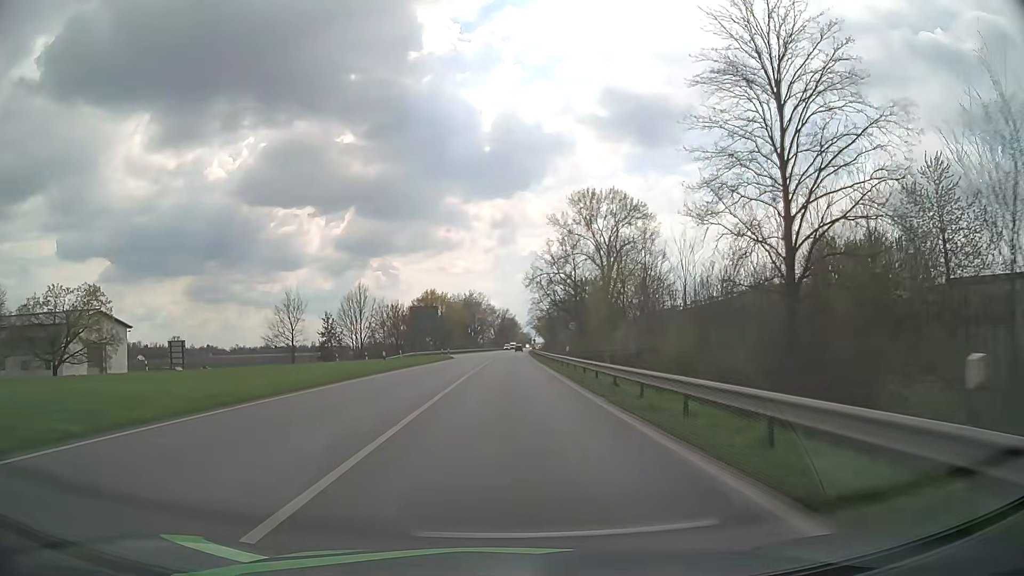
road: primary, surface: asphalt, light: Day
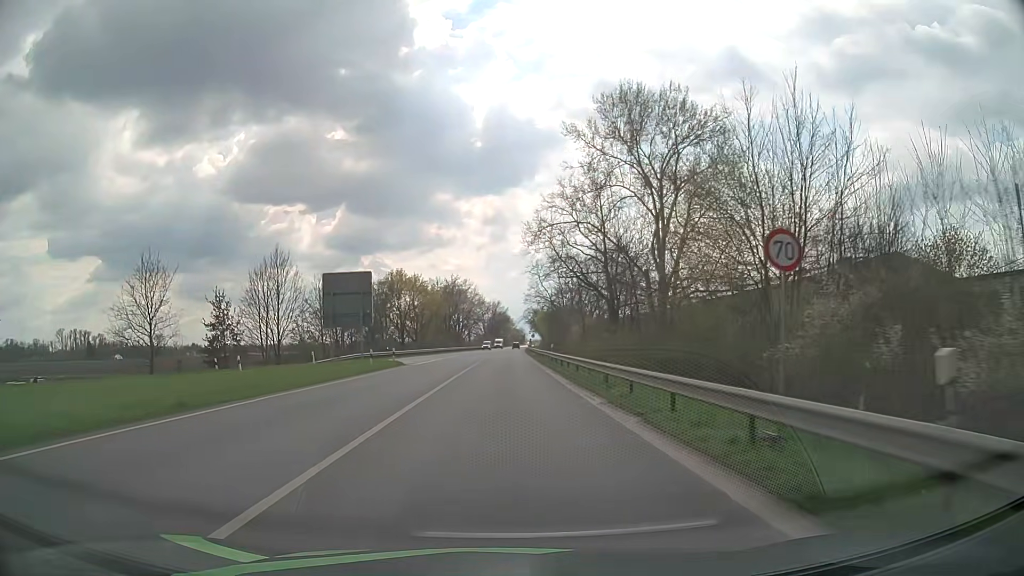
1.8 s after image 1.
(+0.2, +32.1) m; +1°
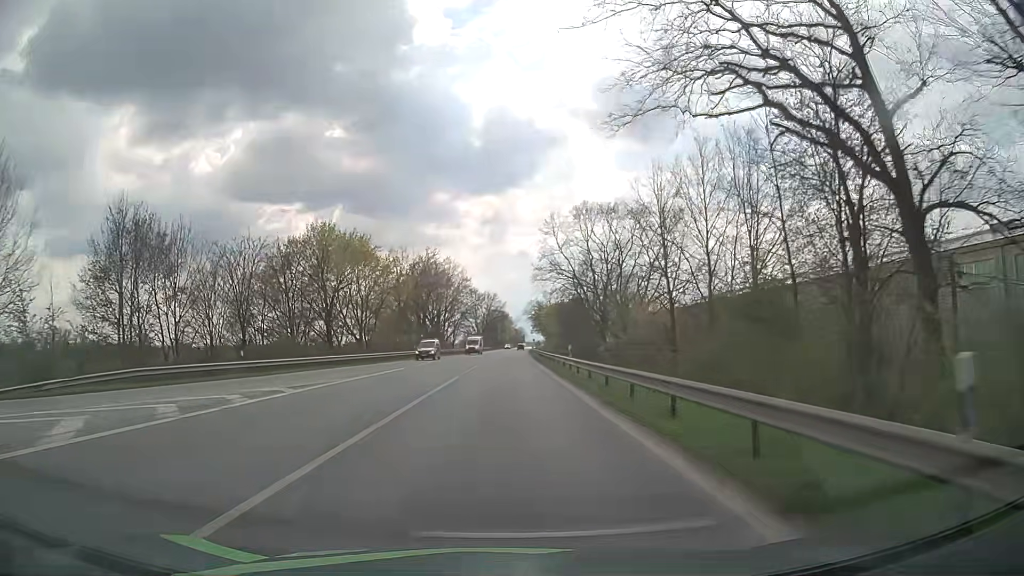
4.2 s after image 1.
(+0.1, +40.5) m; 0°
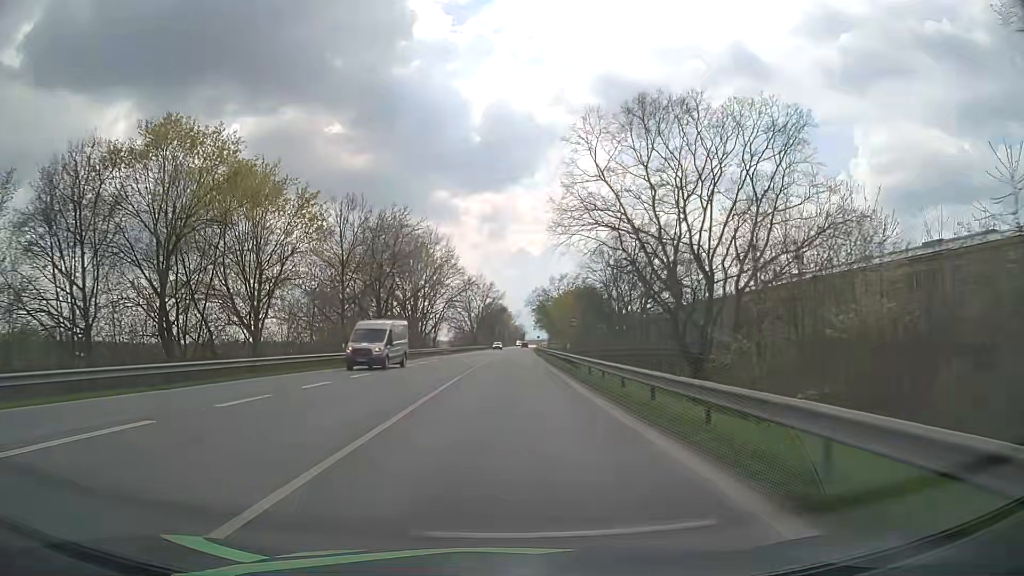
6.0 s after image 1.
(0.0, +29.7) m; 0°
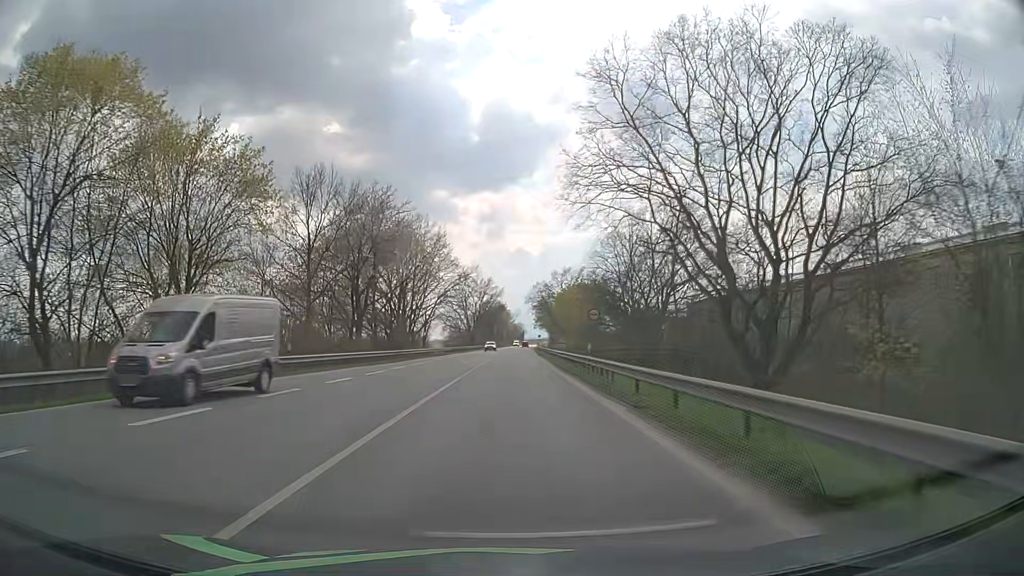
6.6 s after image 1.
(+0.1, +9.6) m; 0°
(0, +10) (0, +20) (0, +30) (0, +40) (+1, +50) (+1, +60) (+1, +70) (+1, +80) (+2, +90) (+2, +100) m
